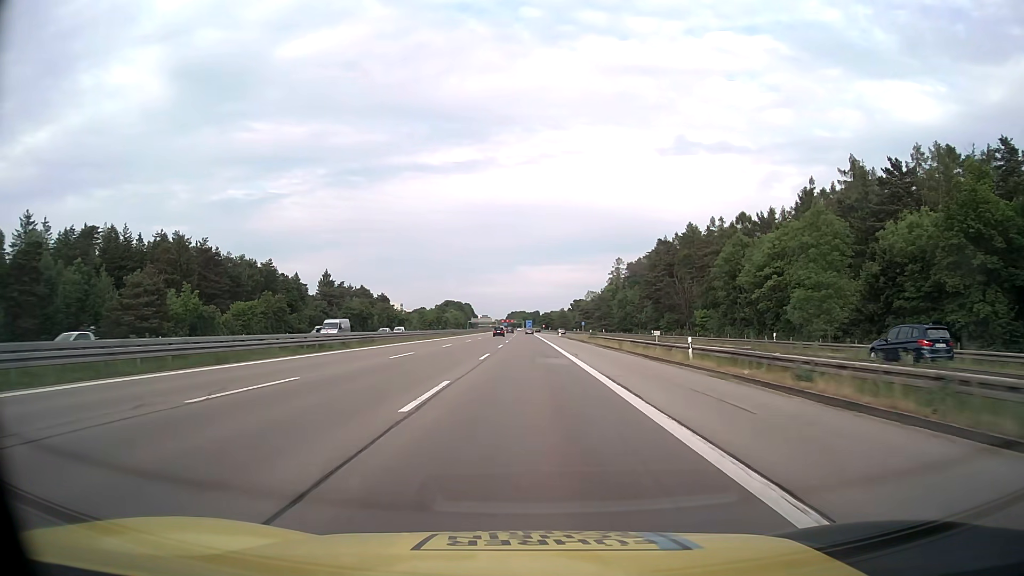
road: motorway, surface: asphalt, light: Day
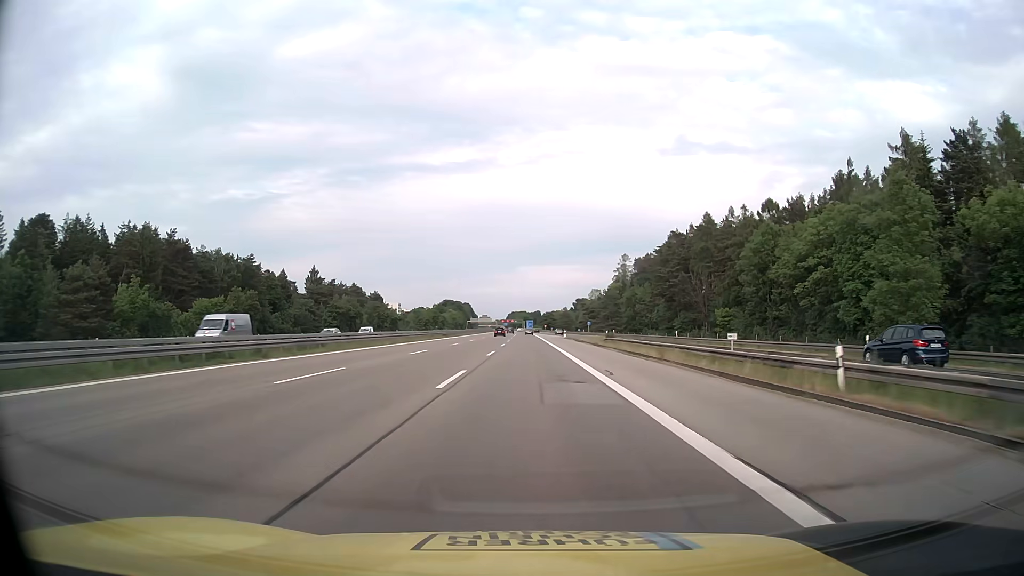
(0.0, +13.7) m; 0°
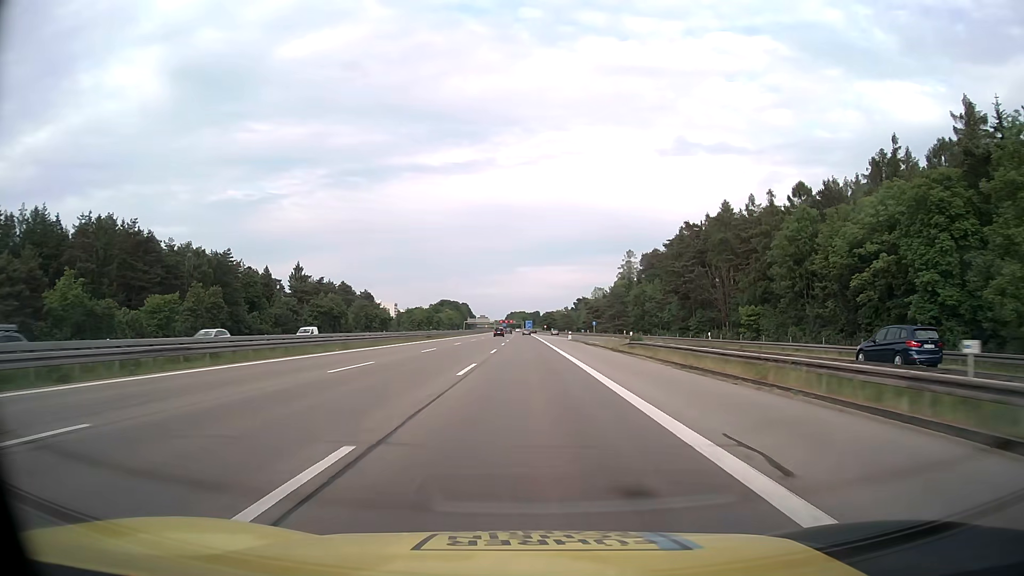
(0.0, +13.7) m; 0°
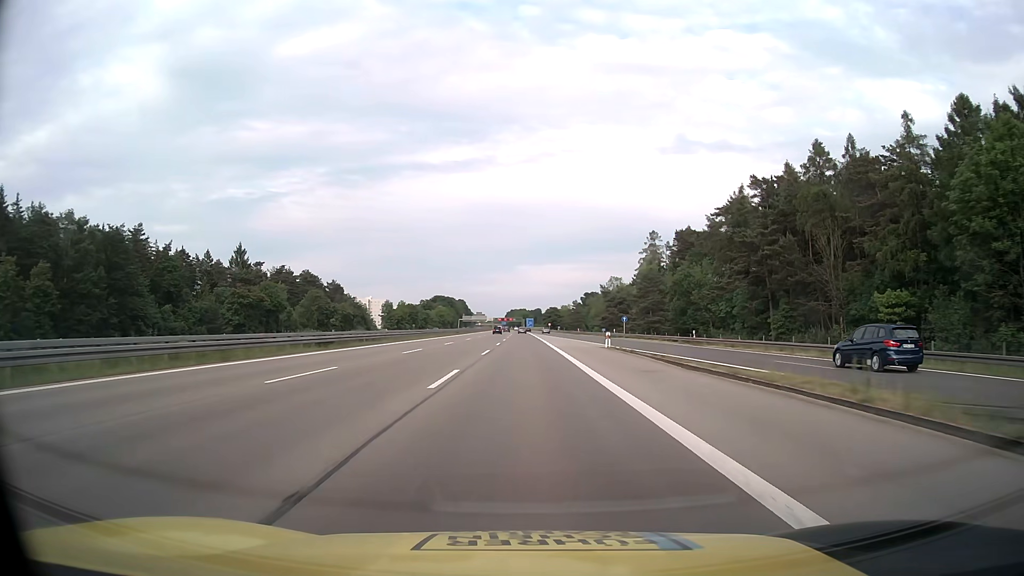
(0.0, +41.0) m; 0°
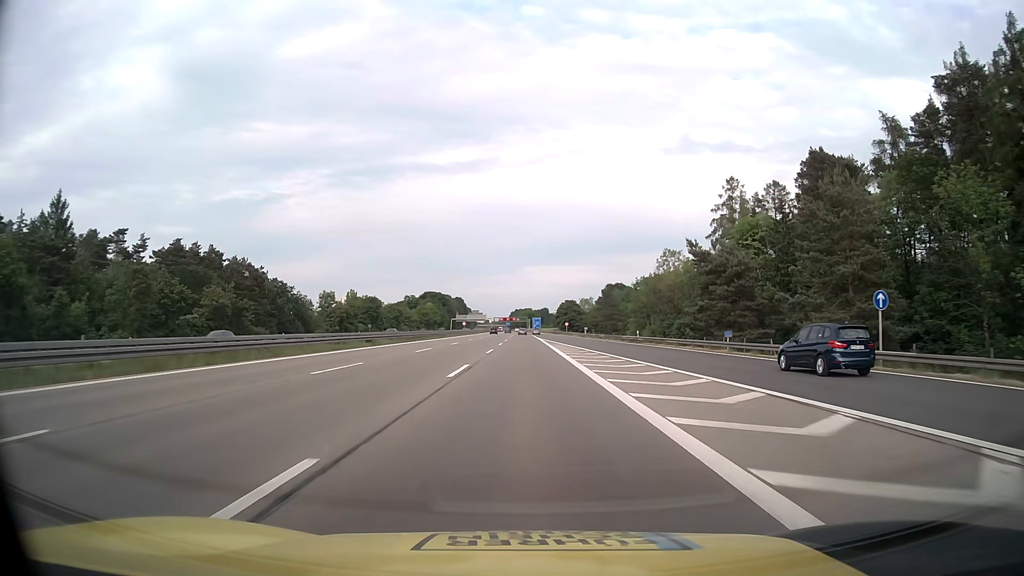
(-0.3, +68.5) m; -1°
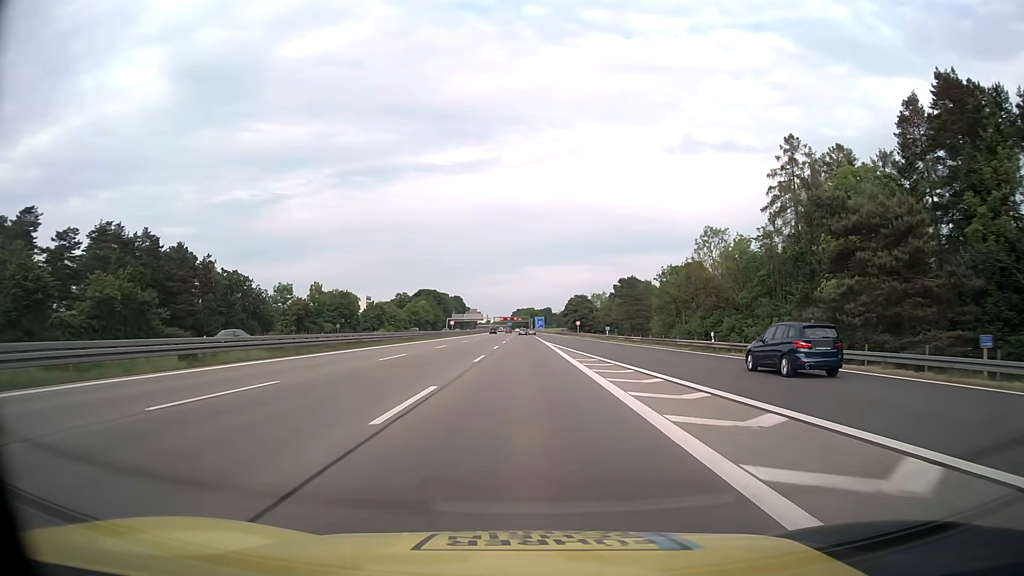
(0.0, +27.4) m; 0°
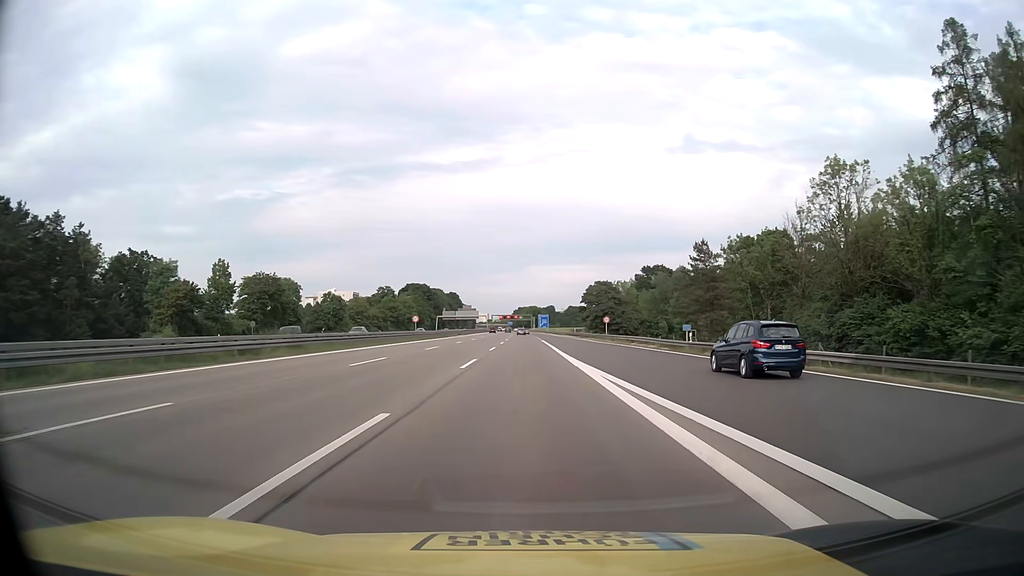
(-0.1, +41.1) m; 0°
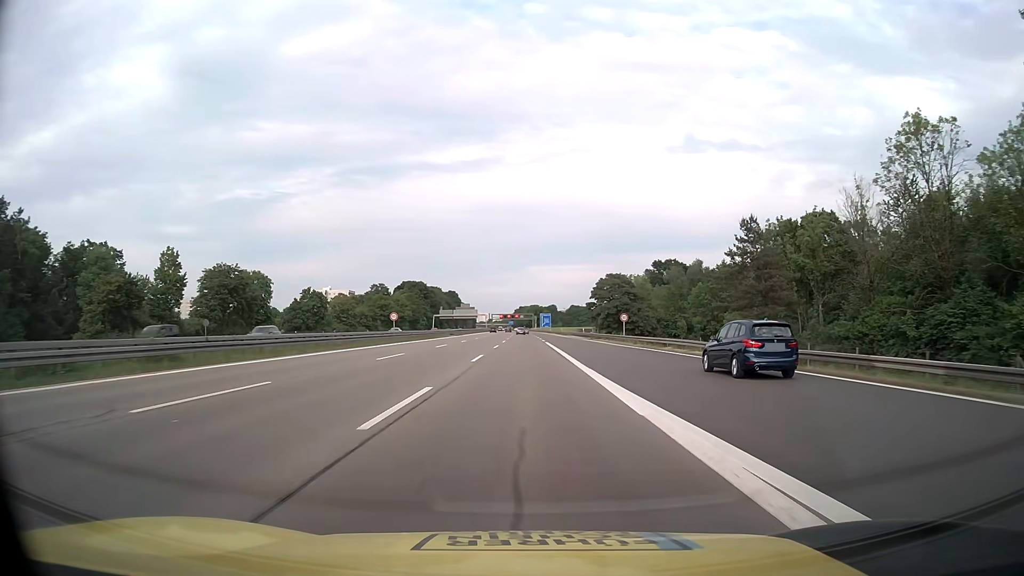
(0.0, +13.7) m; 0°
(0, +10) (0, +20) (0, +30) (0, +40) (0, +50) (0, +60) (0, +70) (-1, +80) (-1, +90) (-1, +100) m
